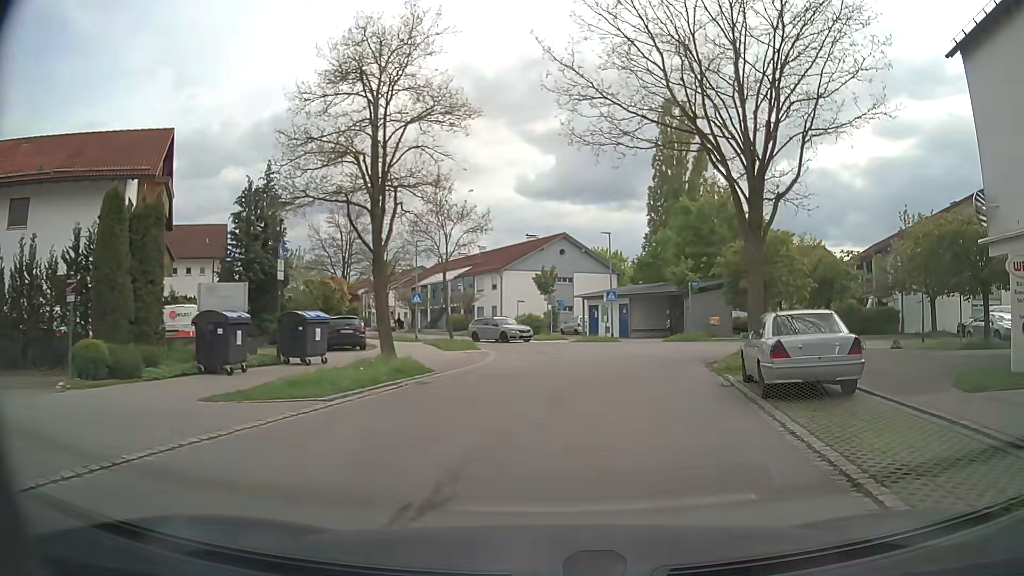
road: residential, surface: asphalt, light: Day
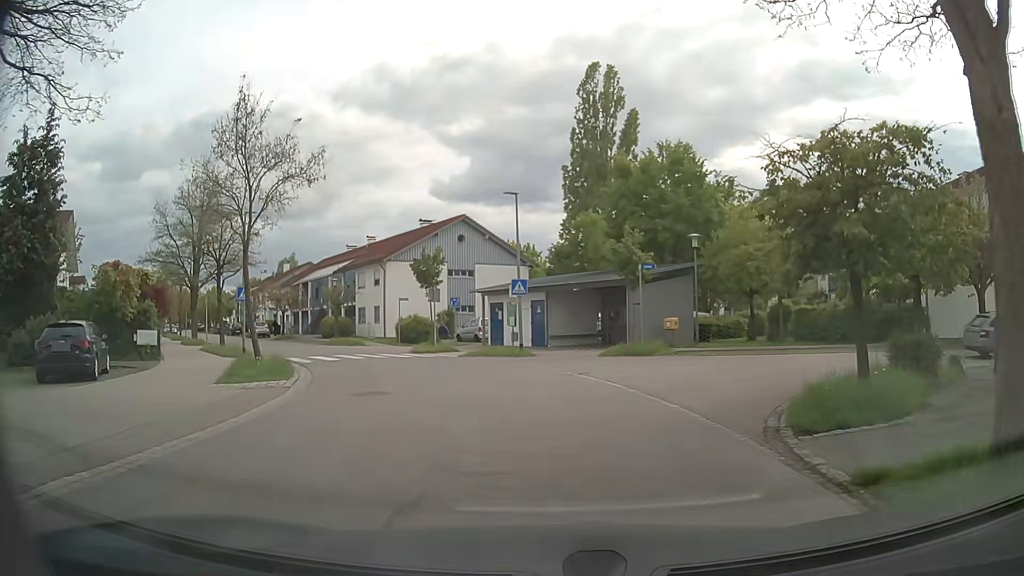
(+1.1, +12.8) m; +6°
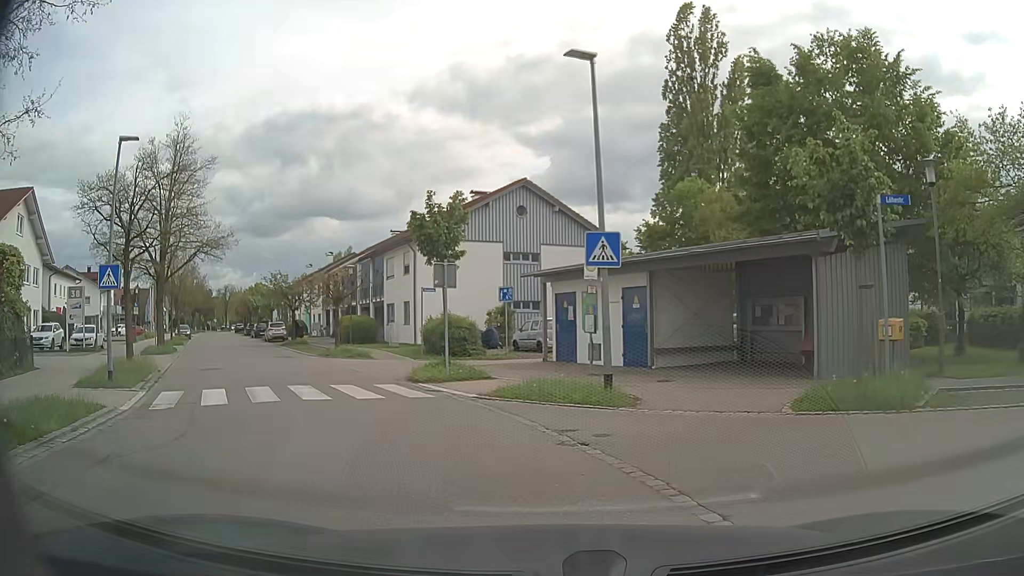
(-0.3, +13.9) m; -6°
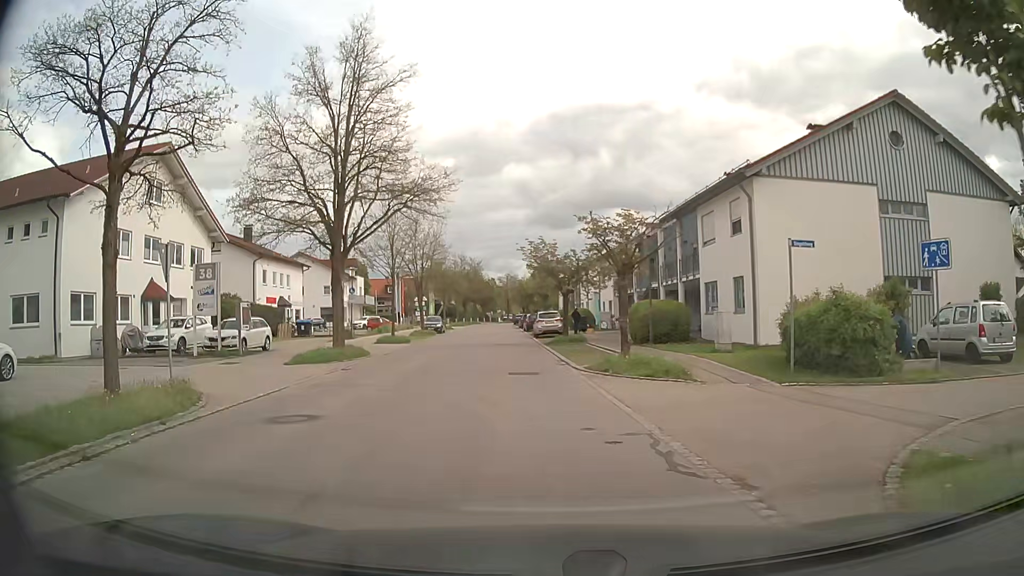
(-3.3, +13.7) m; -26°
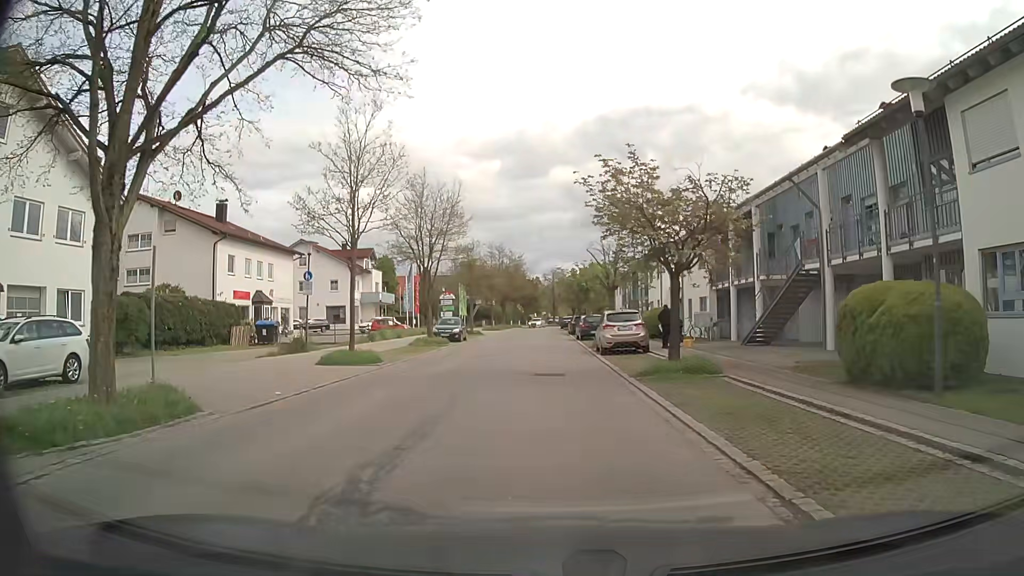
(-0.7, +16.6) m; -3°
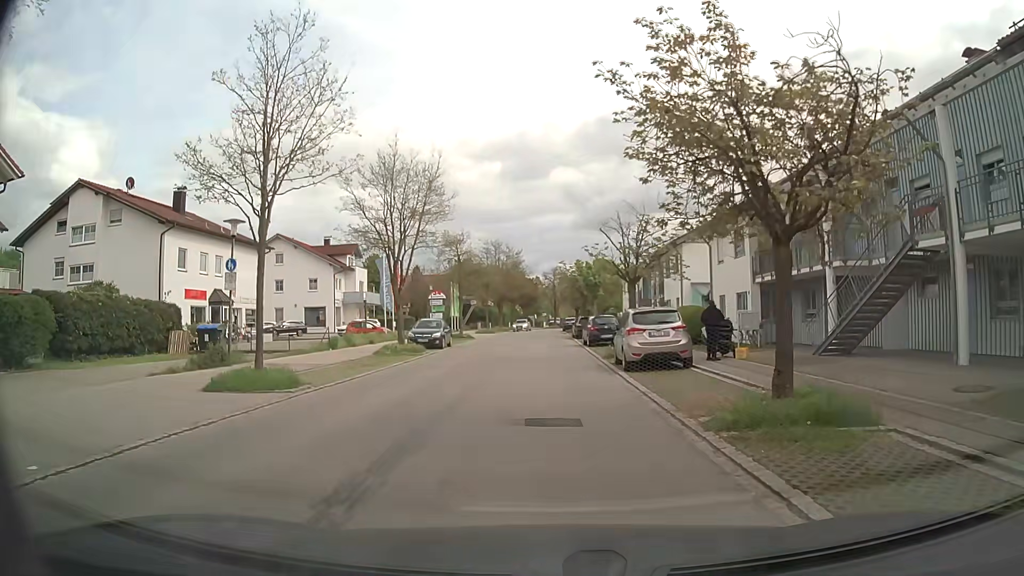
(0.0, +7.3) m; 0°
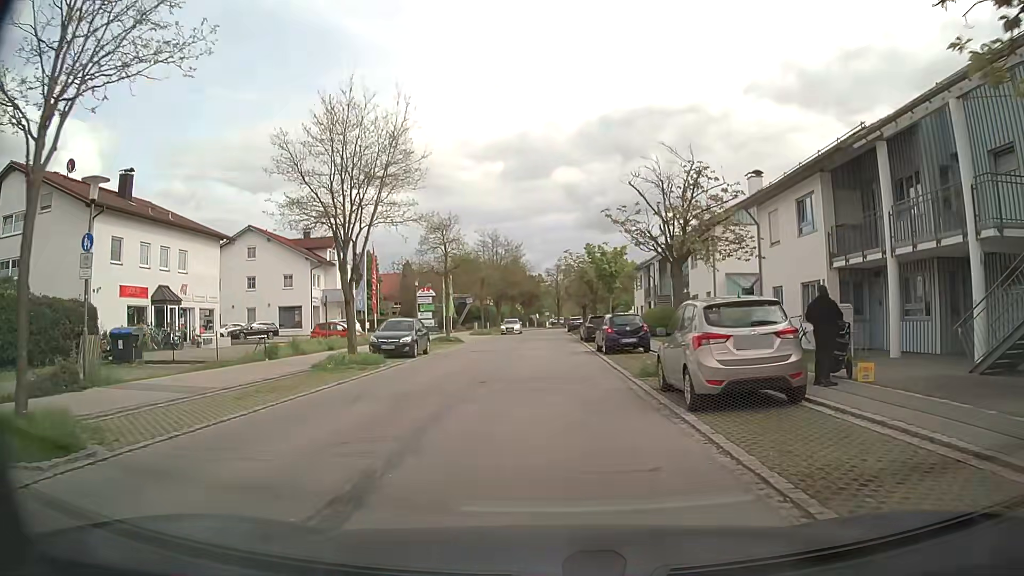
(0.0, +7.8) m; -1°
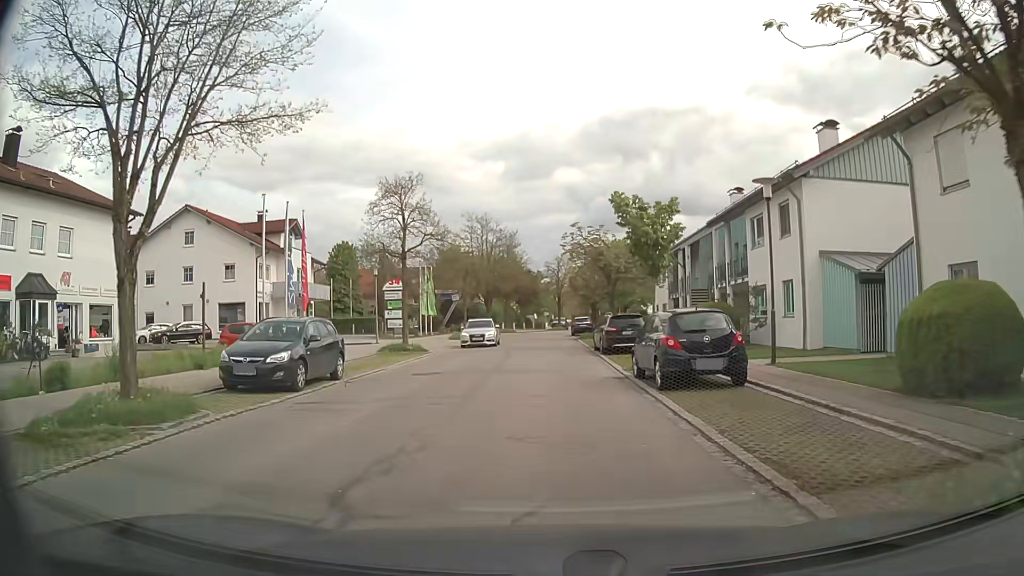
(+0.1, +12.2) m; +1°
(0, +10) (0, +20) (0, +30) (0, +40) (0, +50) (0, +60) (+1, +70) (+3, +80) (+5, +89) (+7, +99) m
